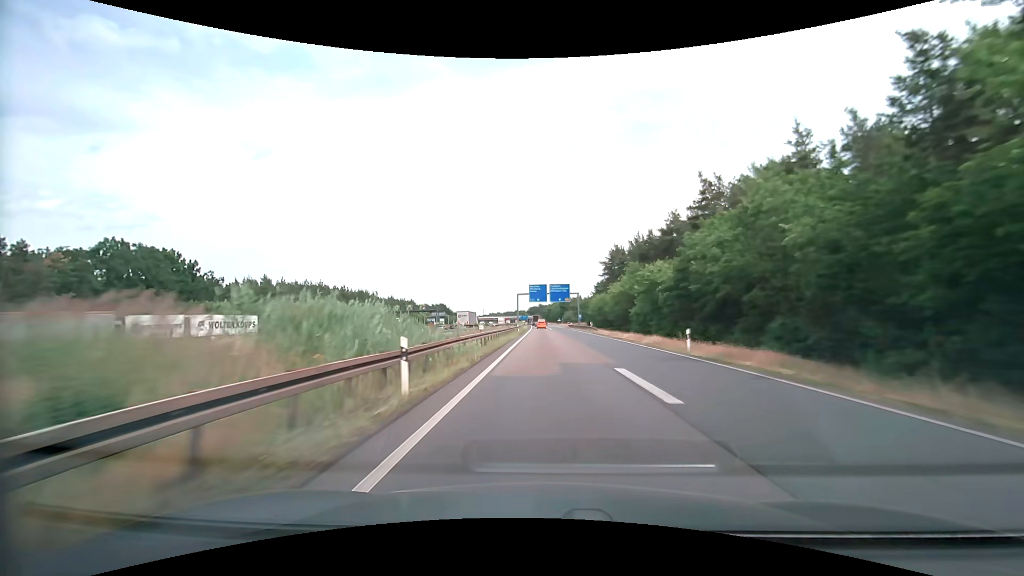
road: motorway_link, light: Day
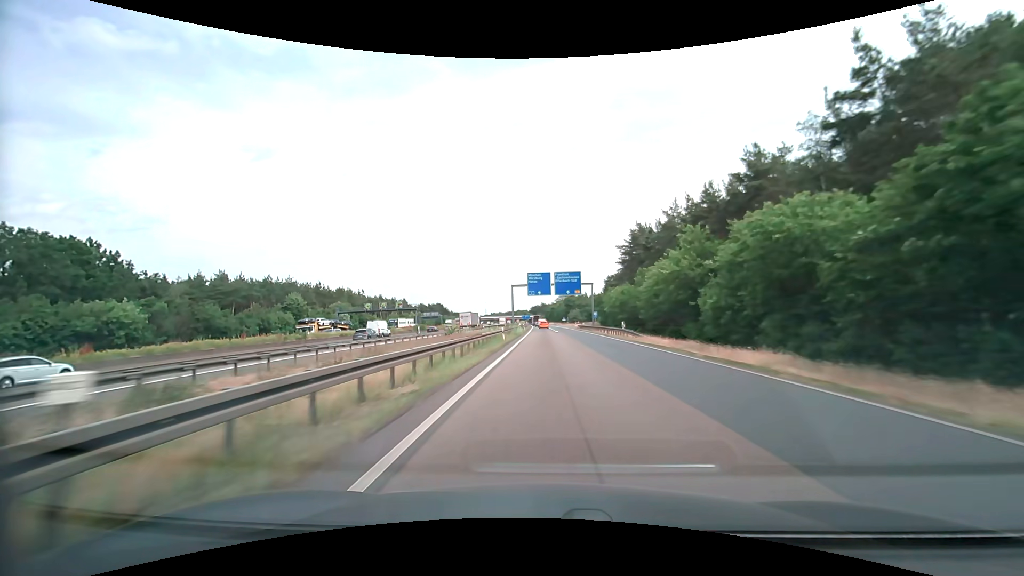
(-0.1, +25.4) m; -1°
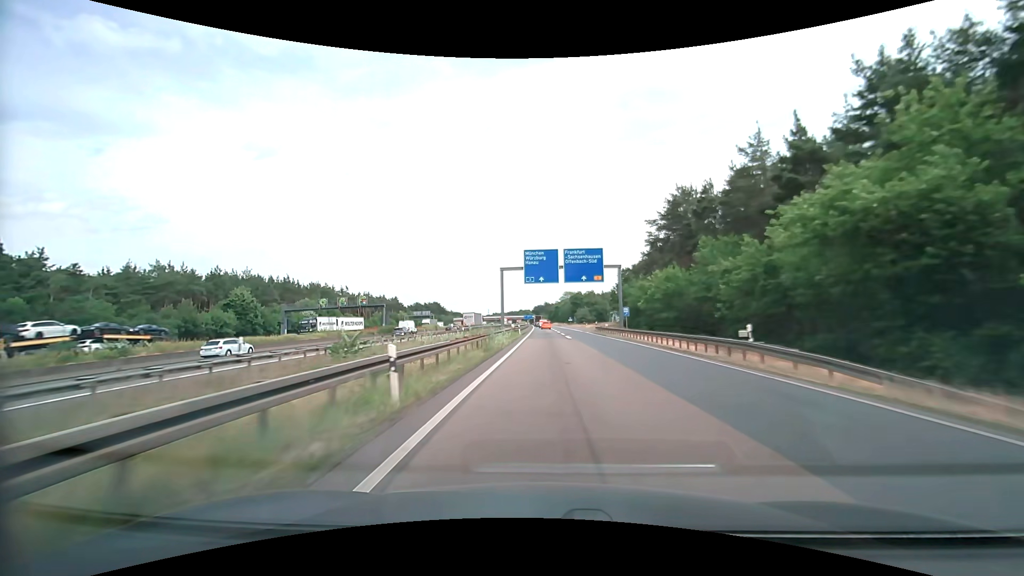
(-0.1, +25.6) m; 0°
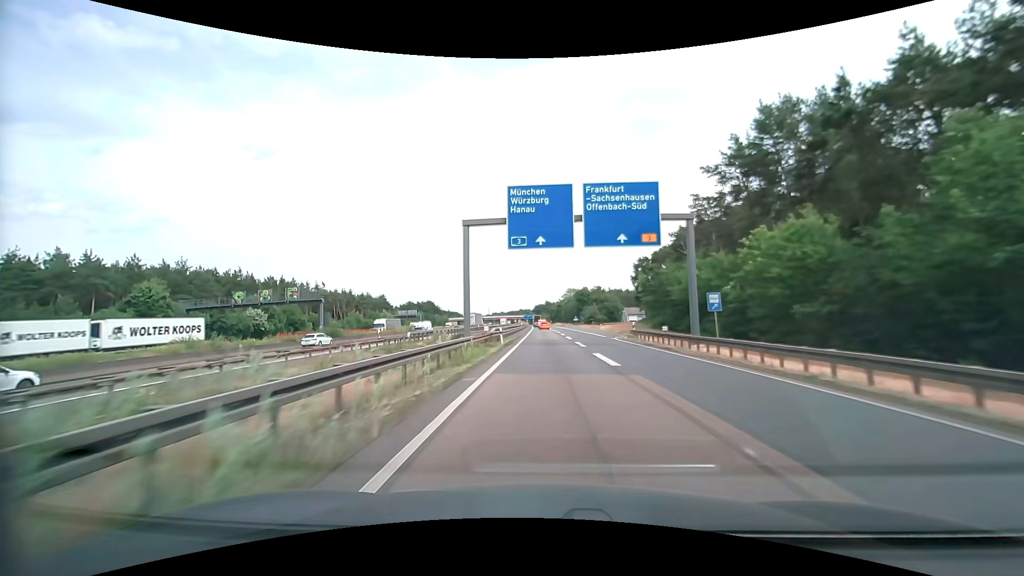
(-0.1, +25.7) m; 0°
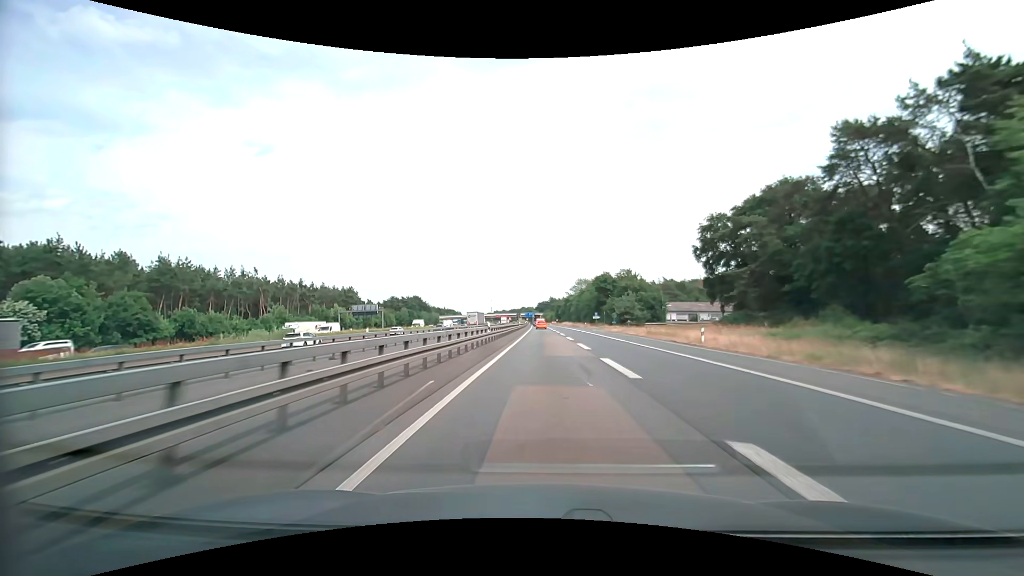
(0.0, +51.9) m; -1°
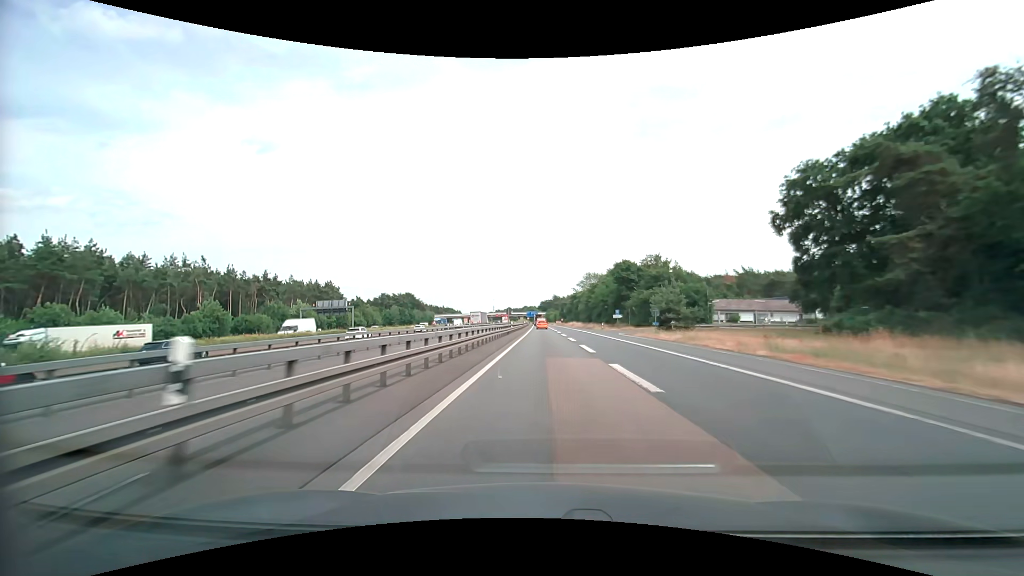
(+0.1, +25.9) m; 0°
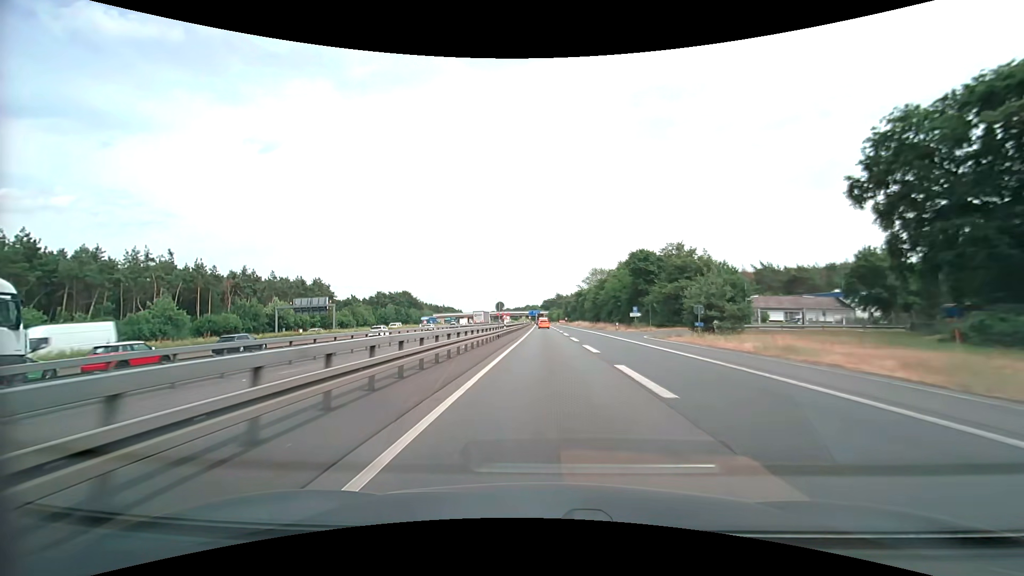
(0.0, +12.9) m; 0°
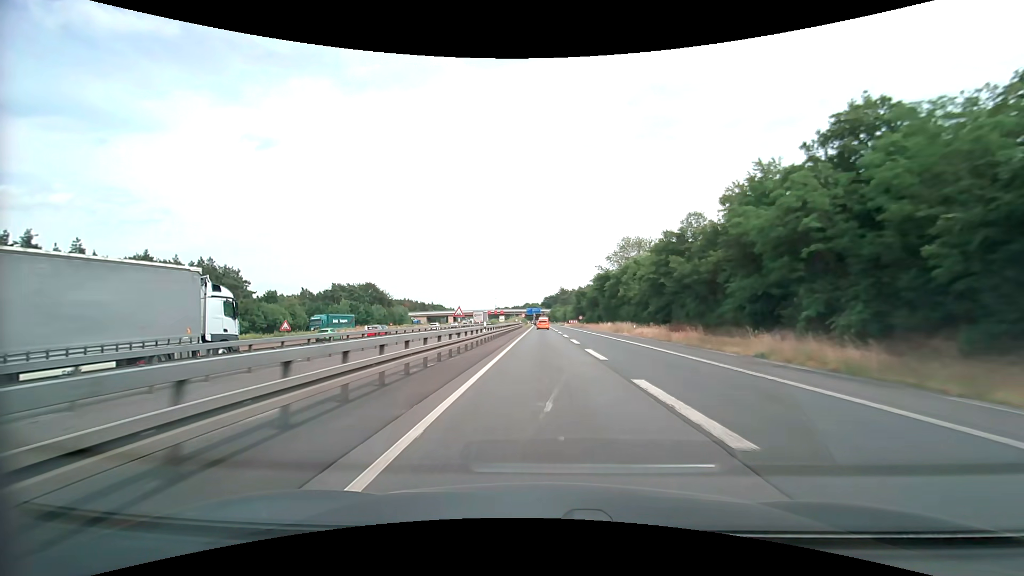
(-0.1, +63.2) m; 0°
(0, +10) (0, +20) (0, +30) (0, +40) (0, +50) (0, +60) (0, +70) (-1, +80) (-1, +90) (-1, +100) m
